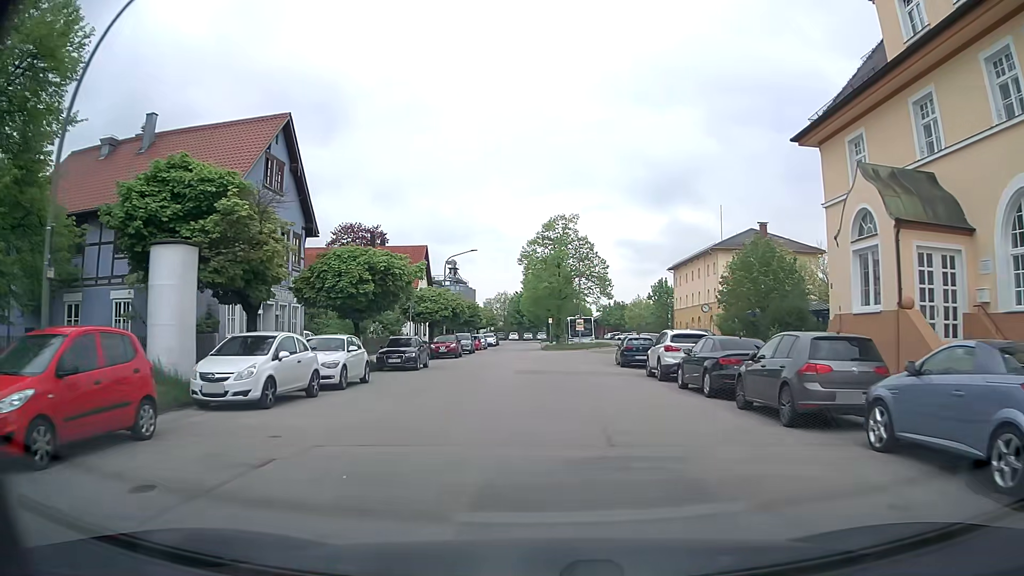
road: residential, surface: asphalt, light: Day
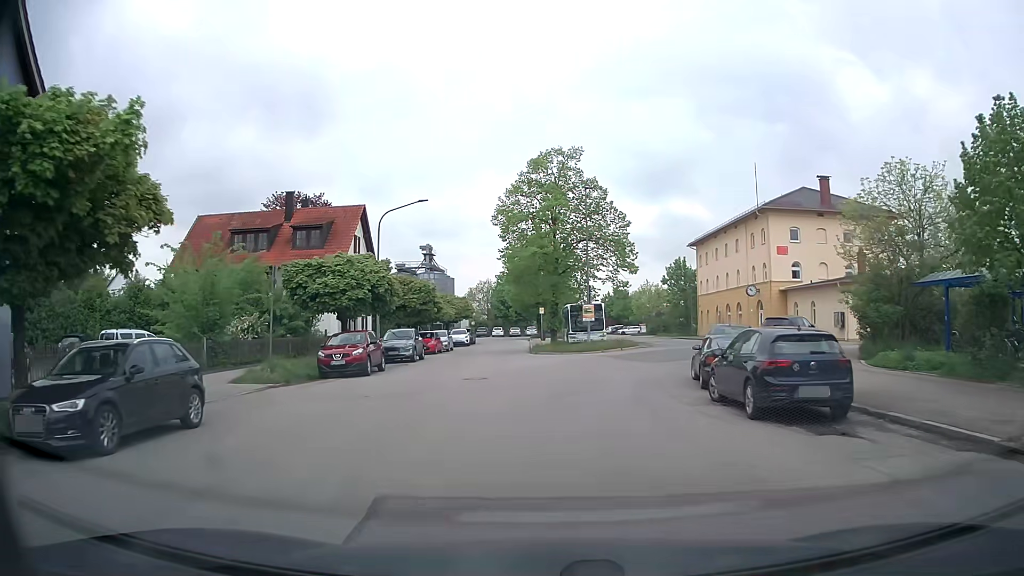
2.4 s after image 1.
(0.0, +20.4) m; +1°
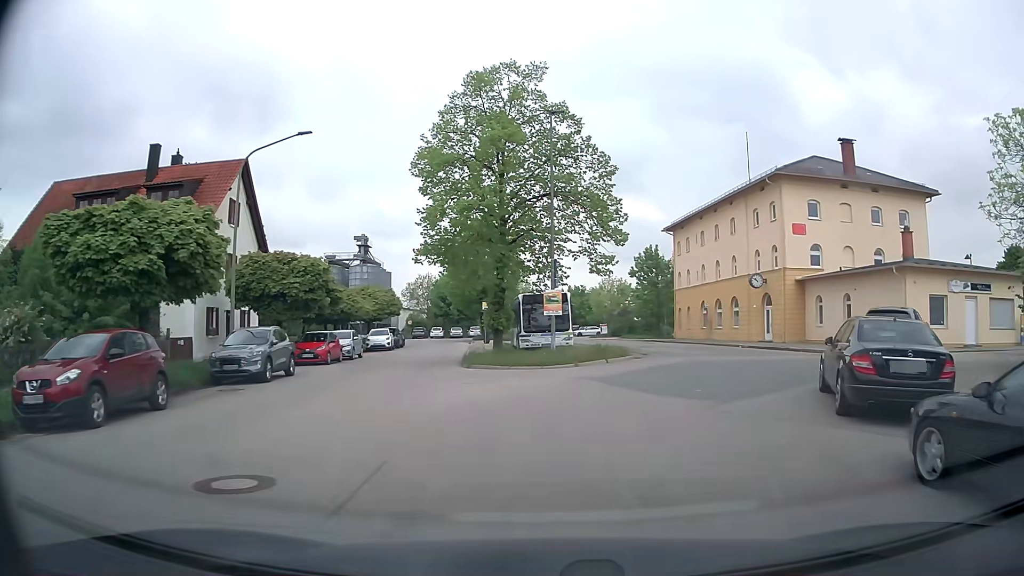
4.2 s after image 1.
(+0.1, +13.1) m; +3°
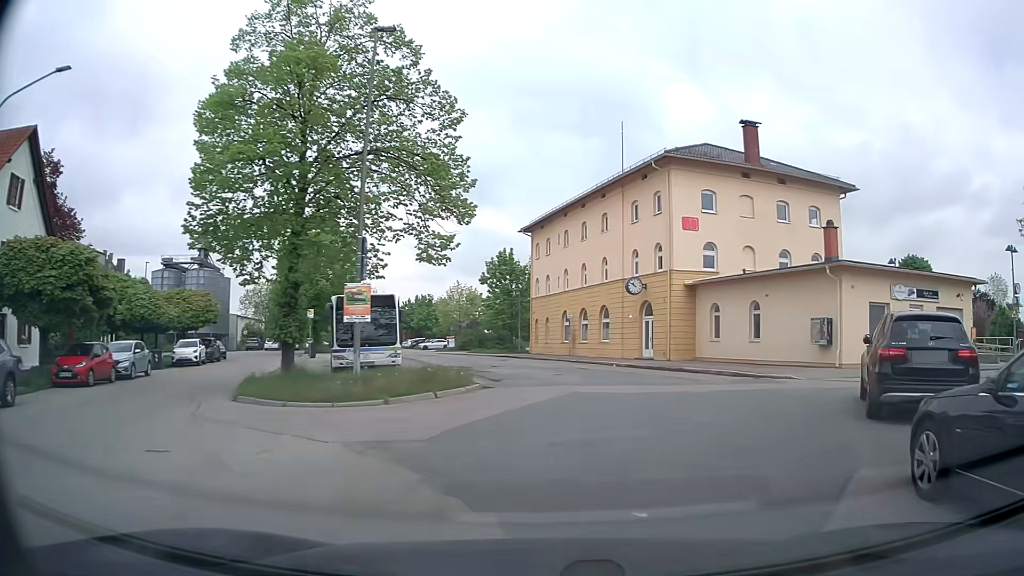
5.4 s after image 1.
(+0.9, +7.7) m; +12°
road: service
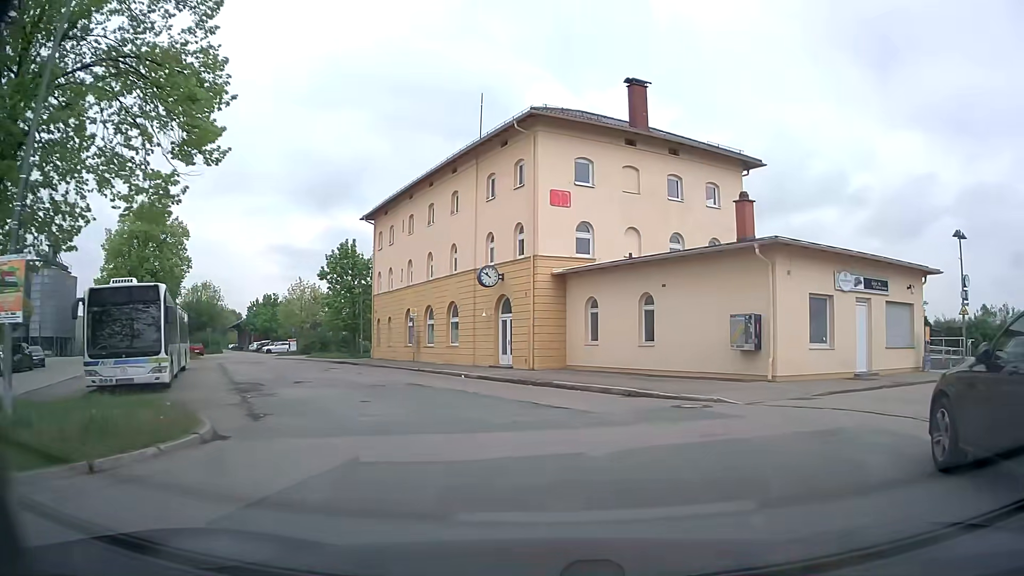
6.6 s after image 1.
(+0.9, +7.2) m; +13°
